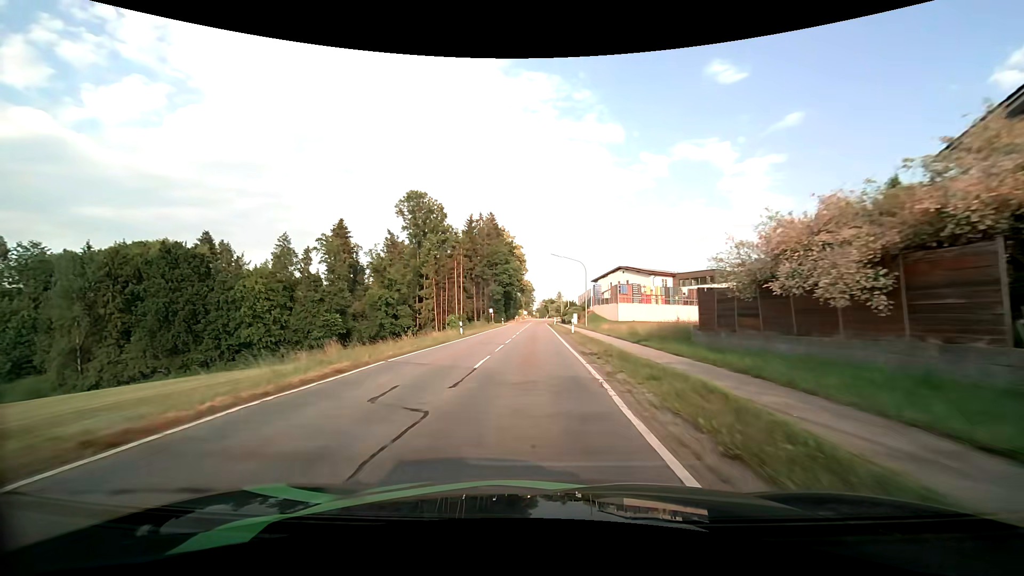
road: tertiary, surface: asphalt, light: Day
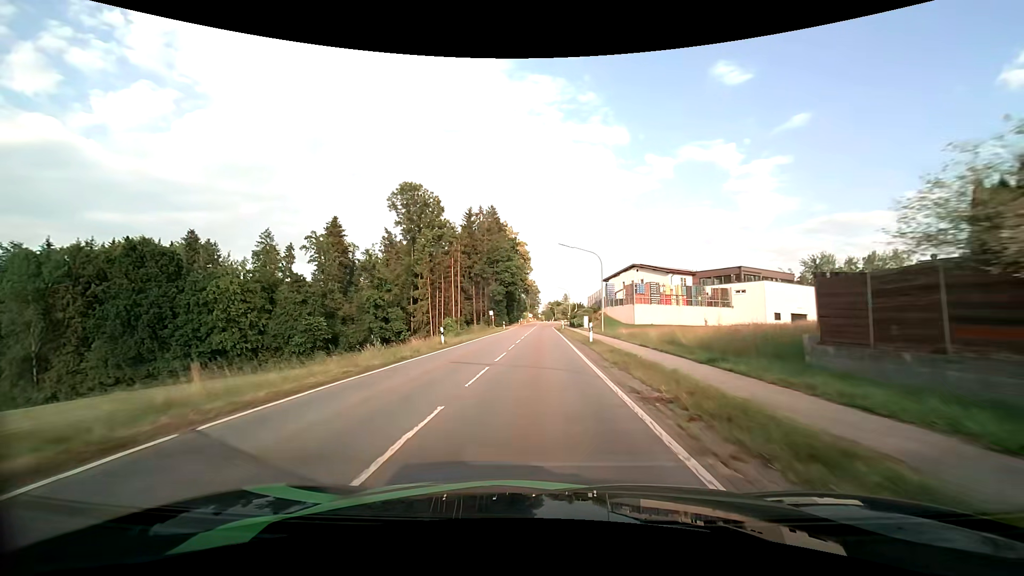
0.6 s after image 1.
(-0.1, +8.8) m; -1°
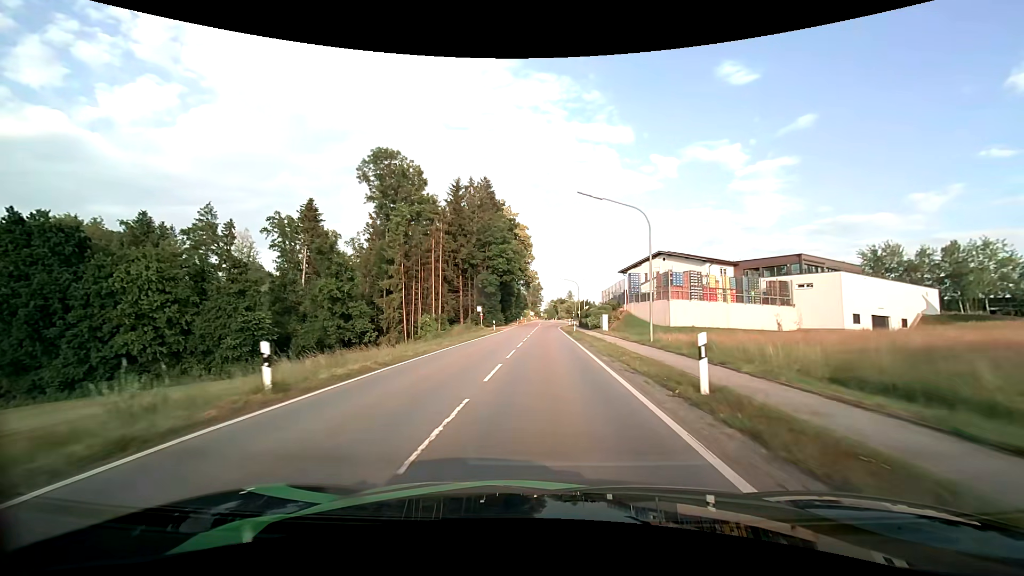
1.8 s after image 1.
(0.0, +17.4) m; 0°
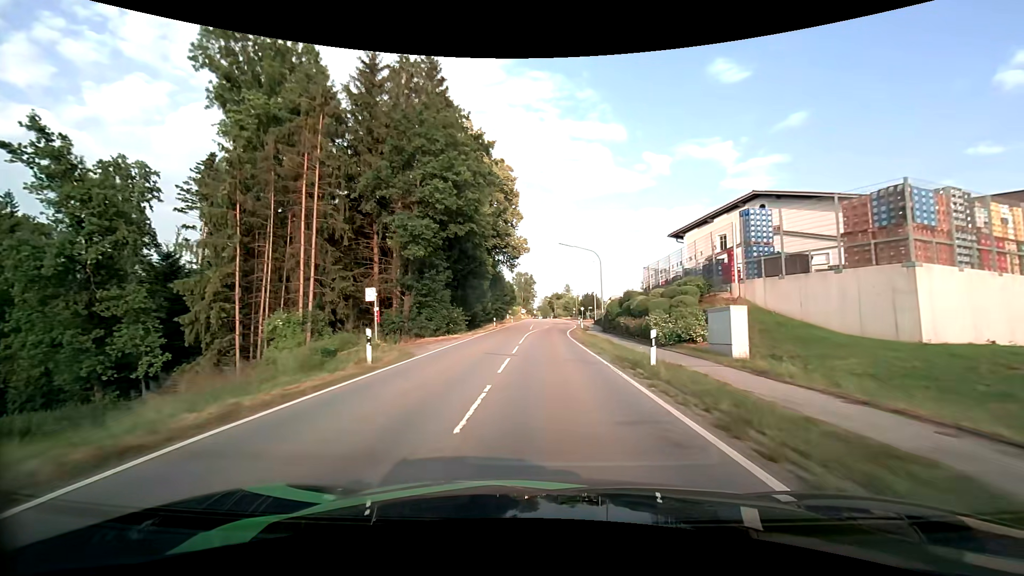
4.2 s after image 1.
(+0.2, +34.7) m; +1°
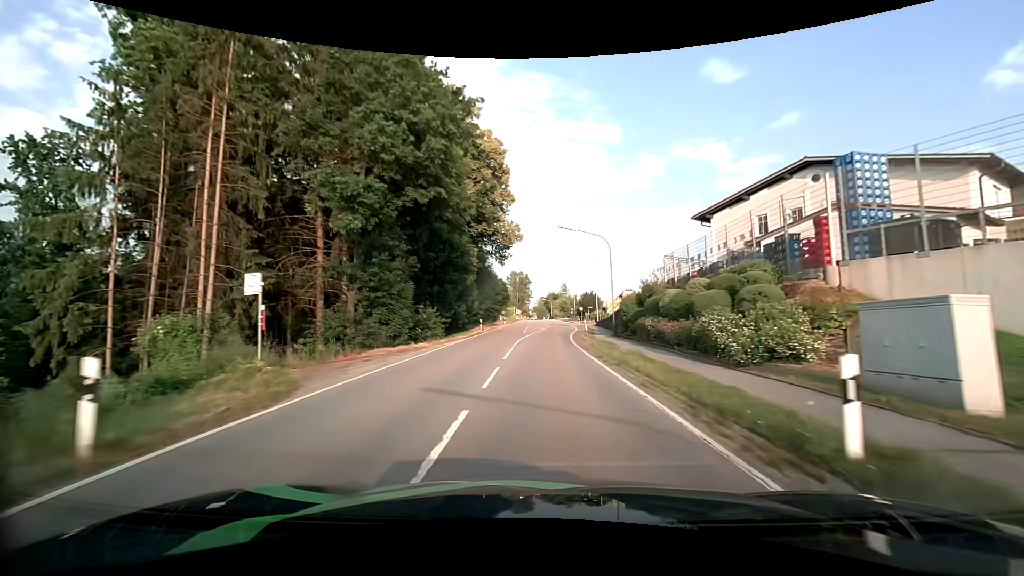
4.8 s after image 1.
(0.0, +8.5) m; 0°
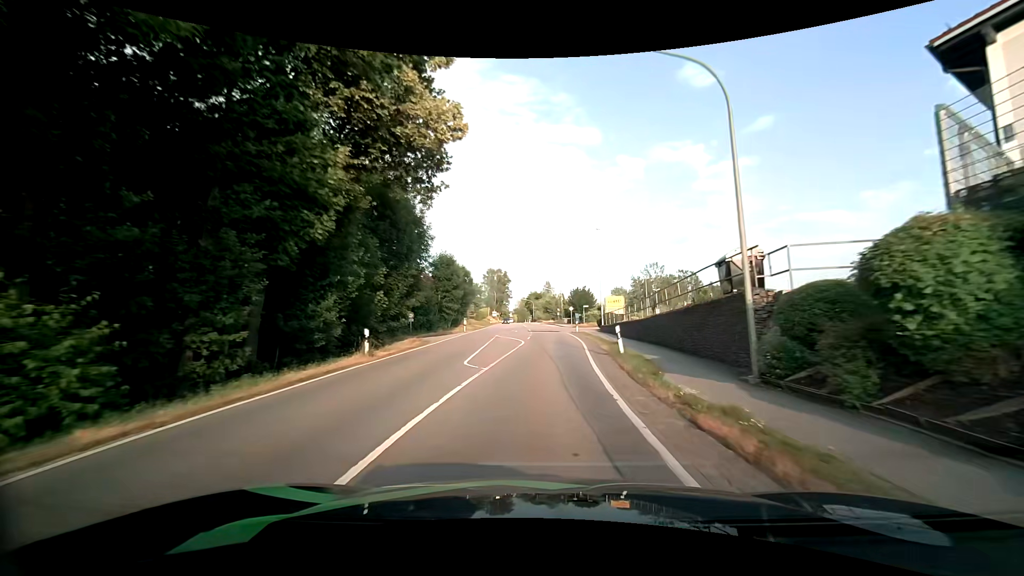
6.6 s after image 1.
(+0.5, +24.8) m; +2°
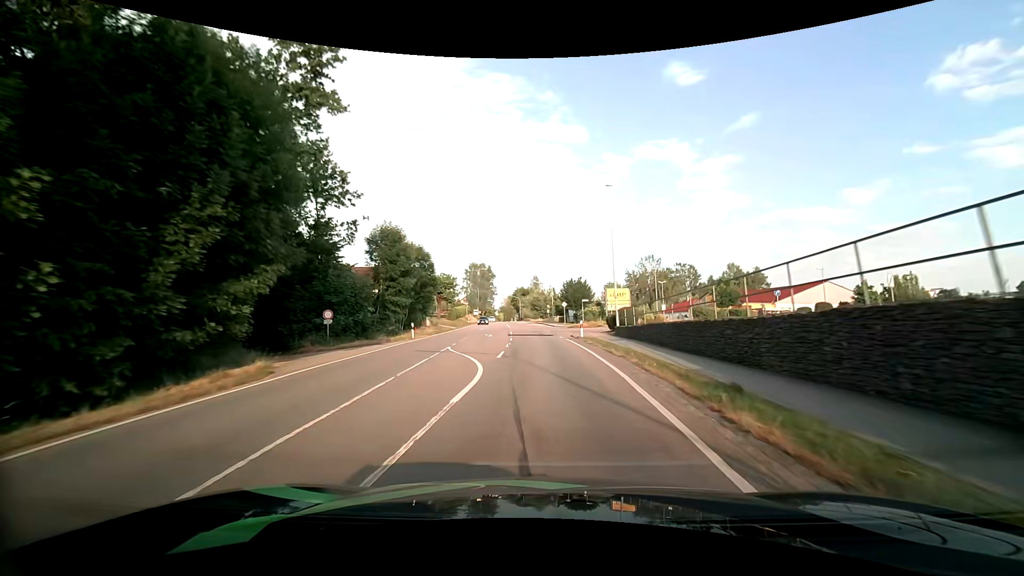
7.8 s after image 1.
(+0.1, +16.5) m; +1°
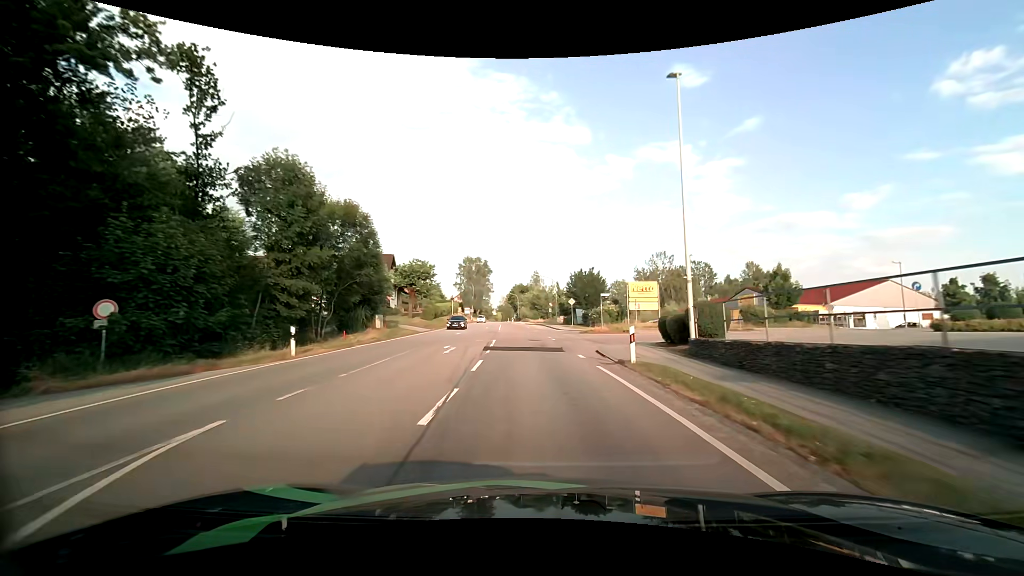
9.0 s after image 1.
(+0.2, +16.5) m; +1°
(0, +10) (0, +20) (-1, +30) (-1, +40) (-2, +50) (-2, +60) (-3, +70) (-4, +80) (-6, +90) (-7, +100) m
